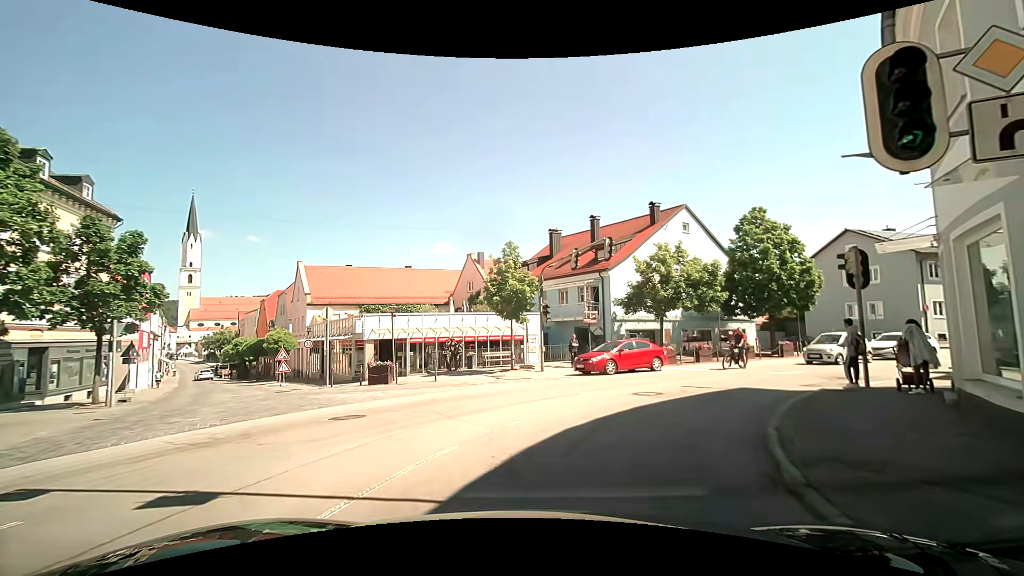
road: tertiary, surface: asphalt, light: Day
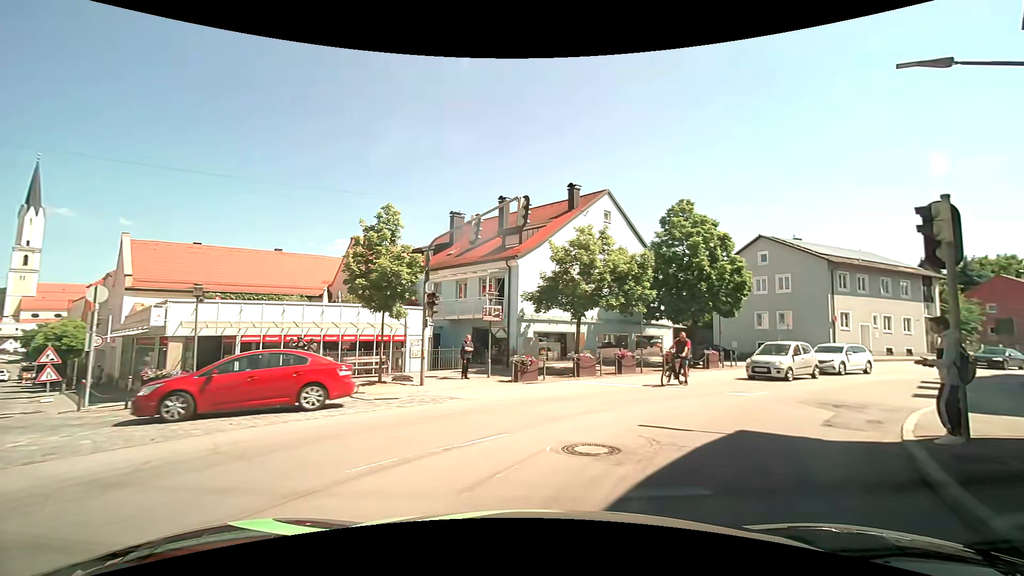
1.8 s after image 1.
(+0.4, +6.8) m; +10°
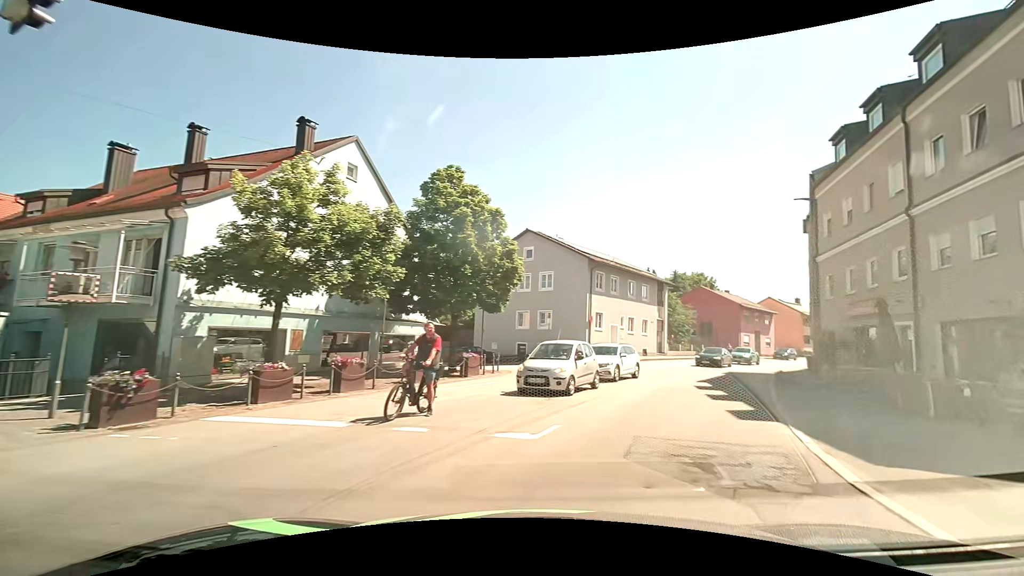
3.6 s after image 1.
(+1.8, +8.1) m; +28°
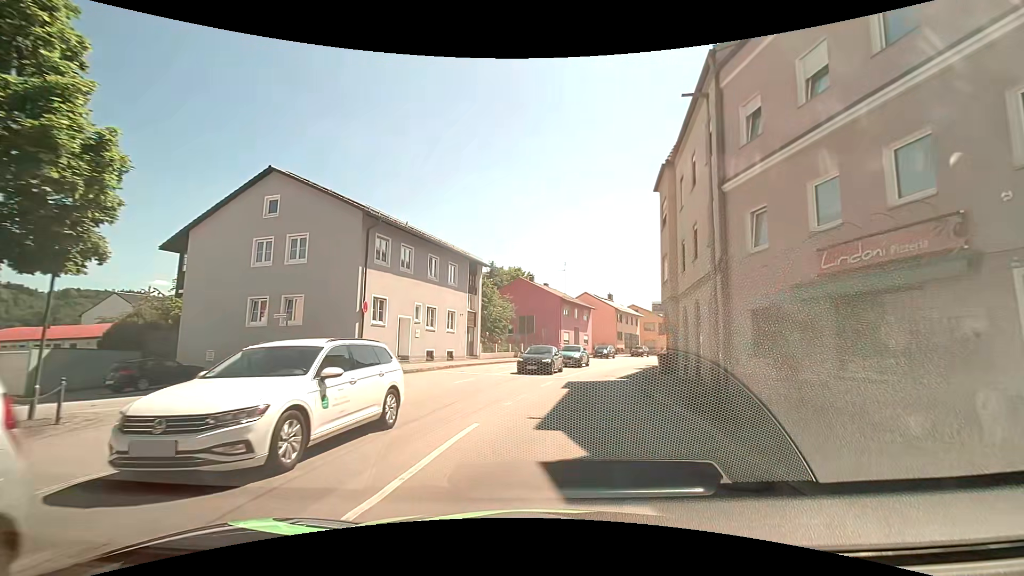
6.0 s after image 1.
(+2.8, +13.6) m; +19°
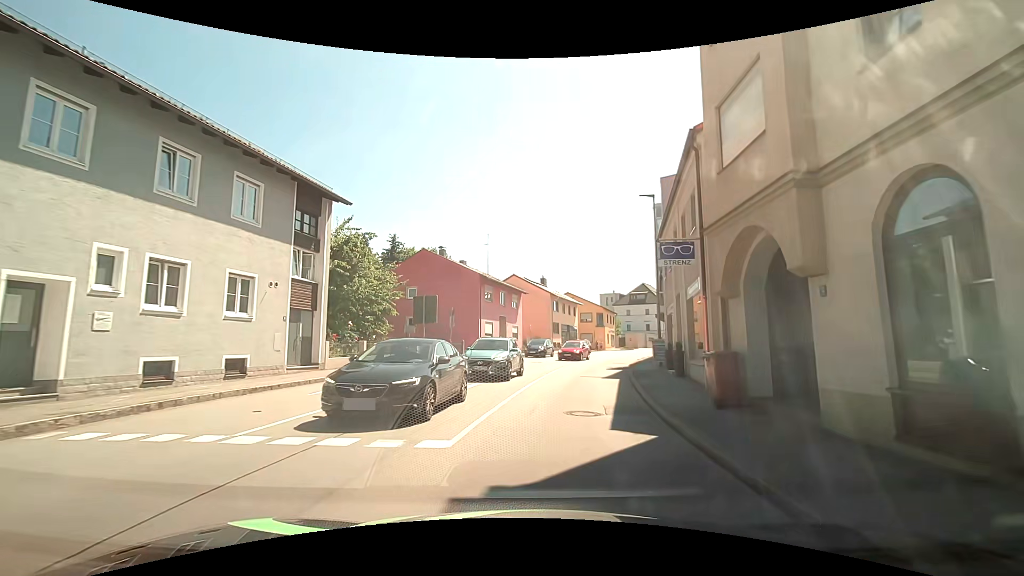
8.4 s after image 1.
(+1.4, +16.7) m; +7°
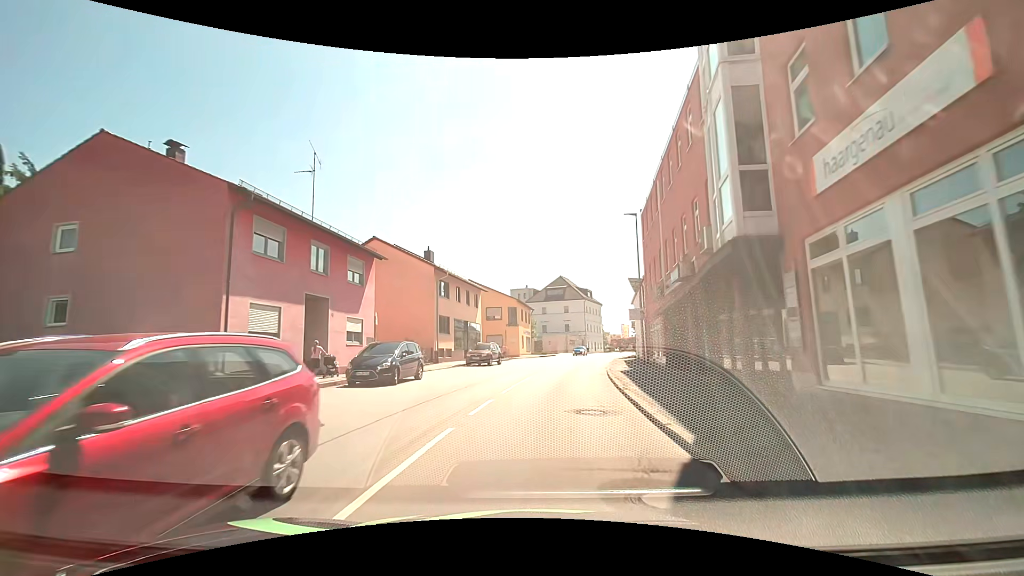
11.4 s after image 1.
(+2.8, +24.7) m; +11°
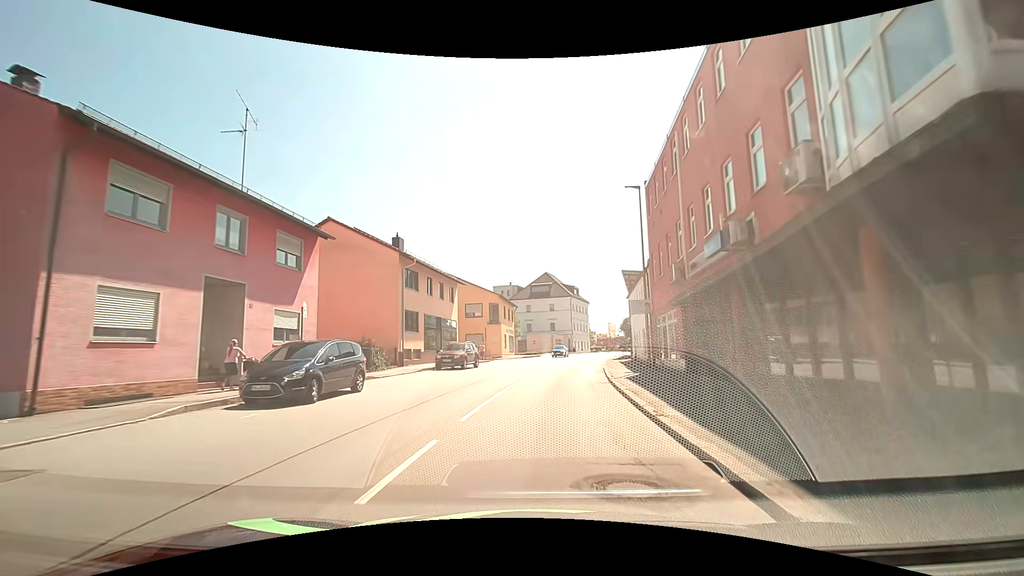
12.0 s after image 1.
(+0.1, +5.6) m; +2°
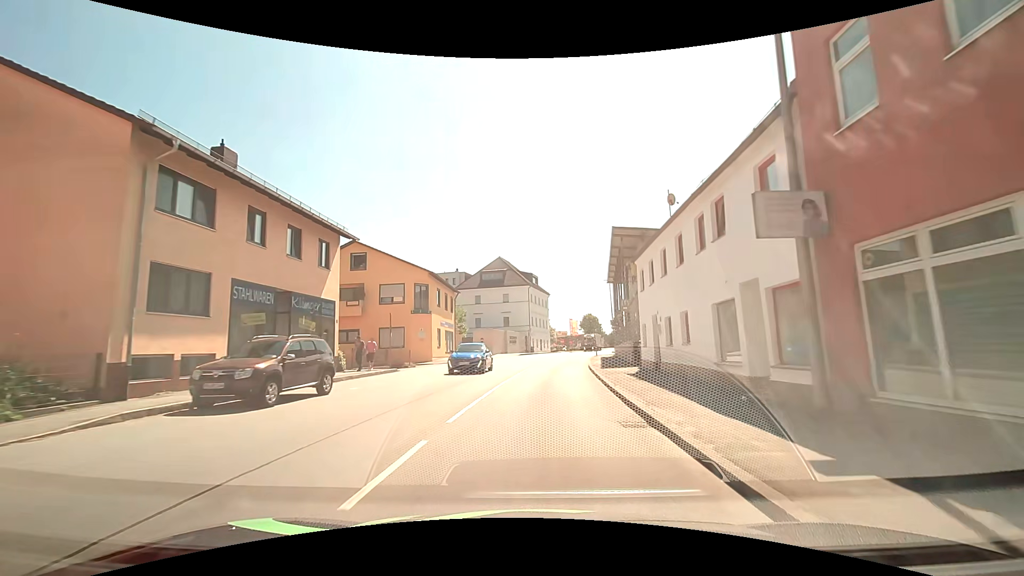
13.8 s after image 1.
(+0.8, +18.1) m; +5°
(0, +10) (+1, +20) (+1, +30) (+2, +40) (+4, +50) (+5, +60) (+7, +70) (+9, +79) (+11, +89) (+14, +99) m
